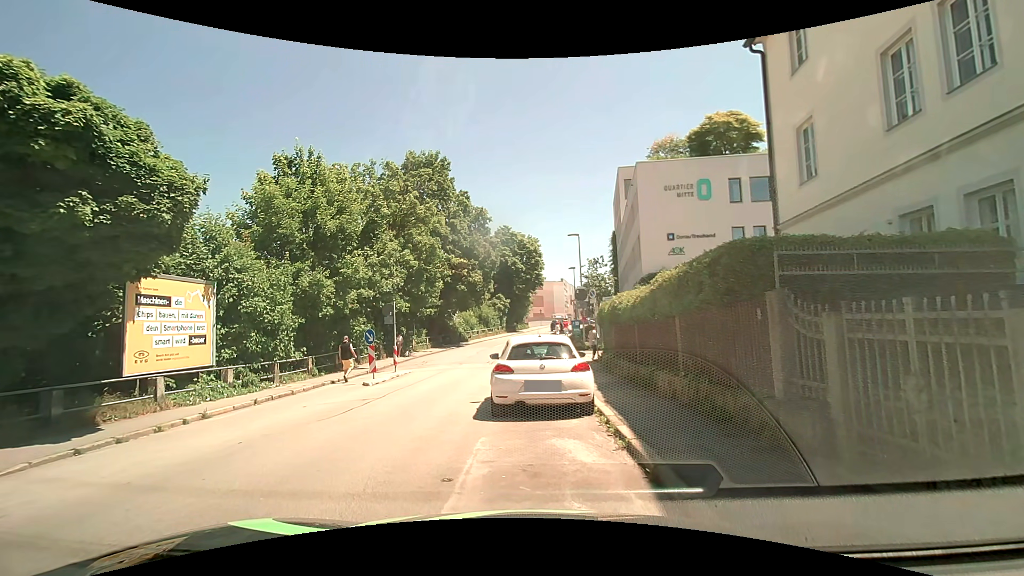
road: residential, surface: asphalt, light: Day
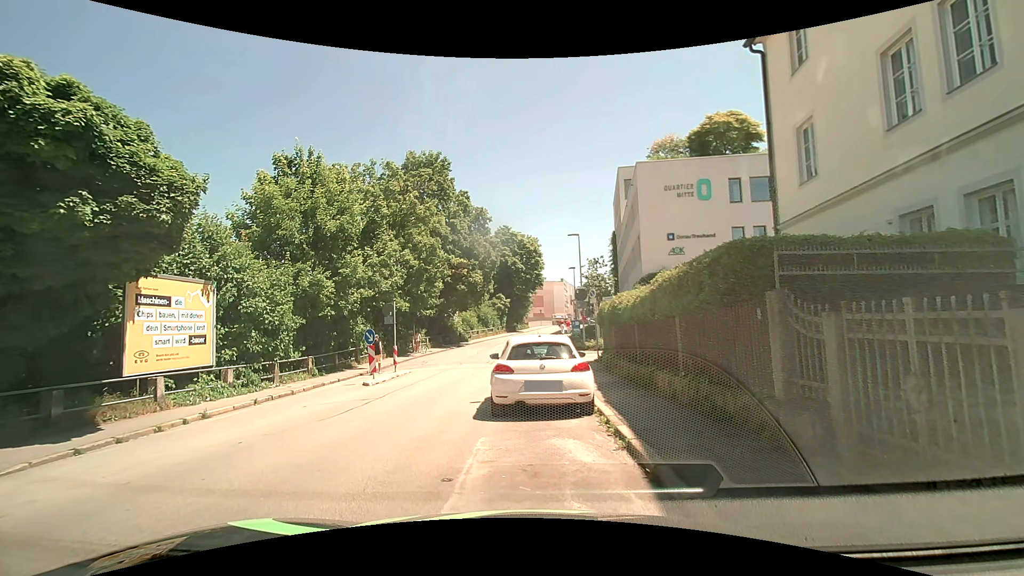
(0.0, 0.0) m; 0°
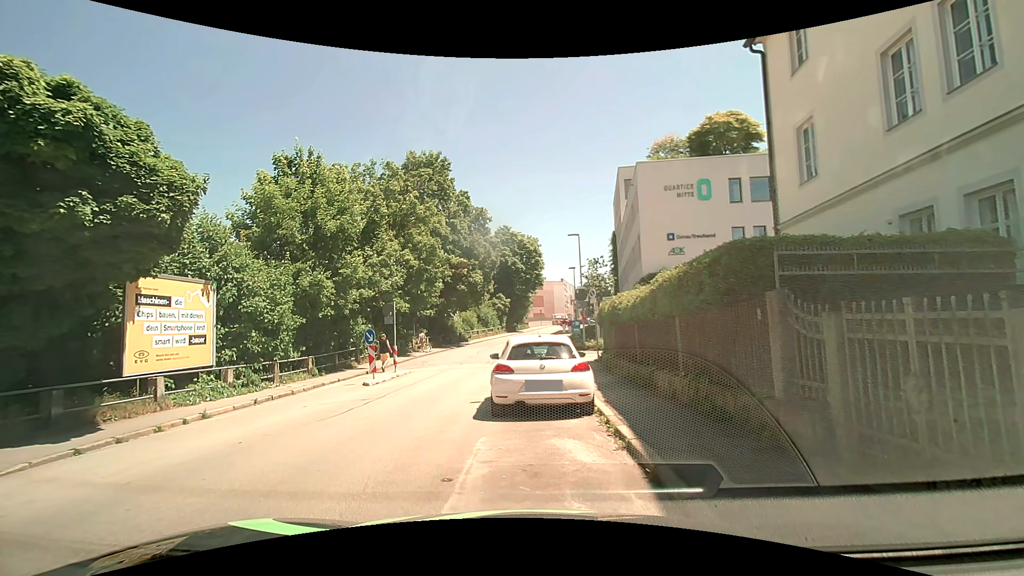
(0.0, 0.0) m; 0°
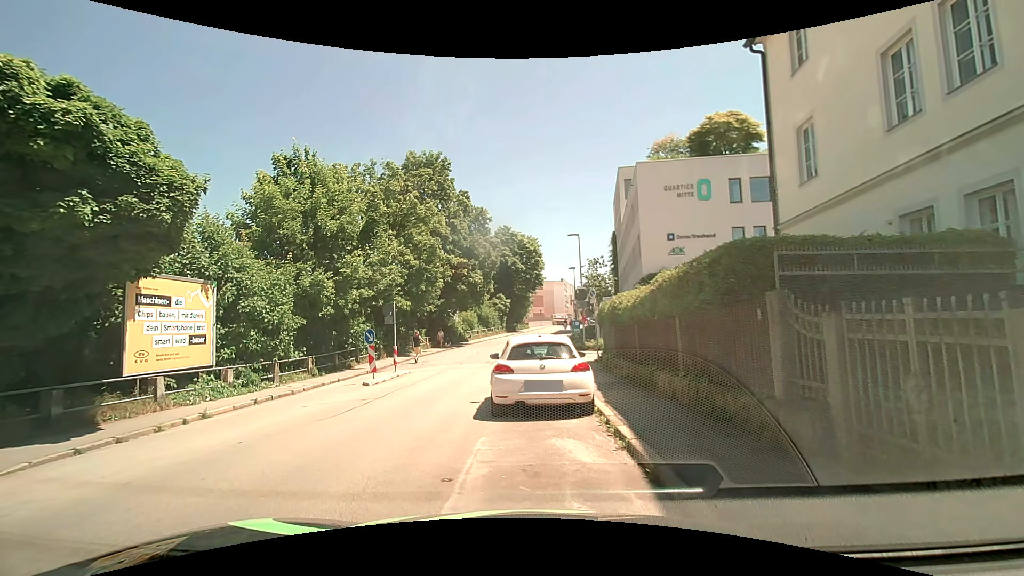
(0.0, 0.0) m; 0°
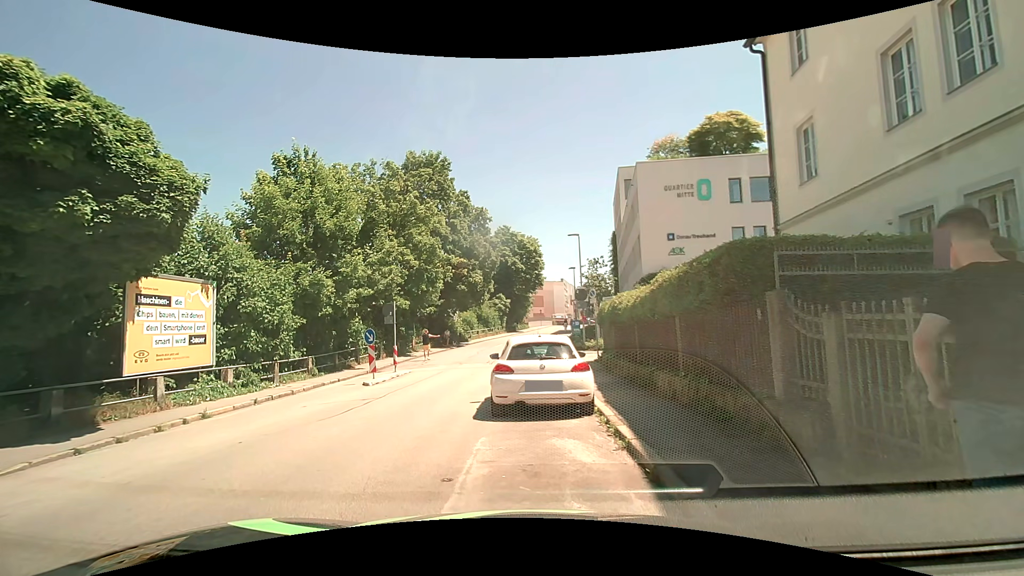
(0.0, 0.0) m; 0°
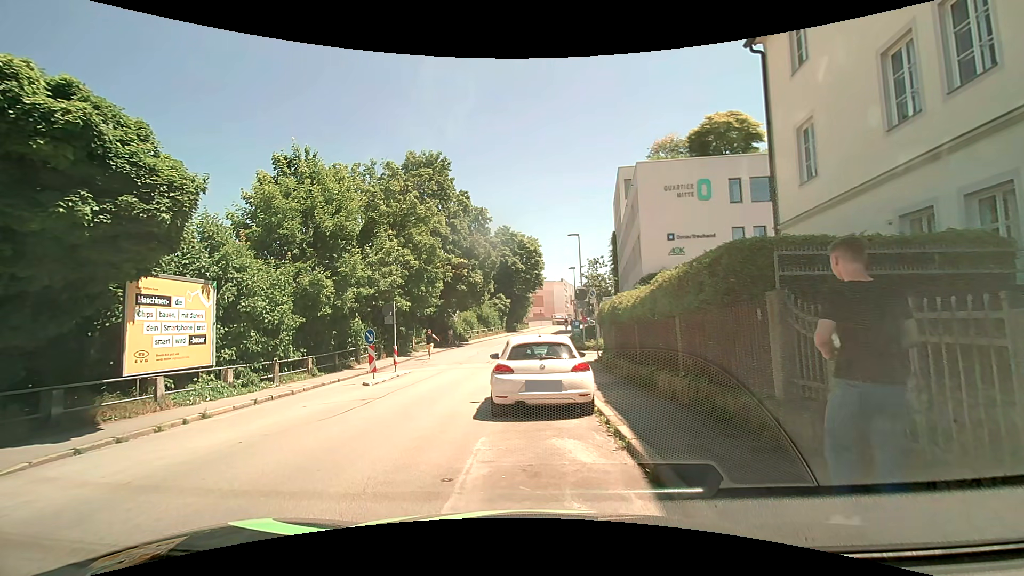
(0.0, 0.0) m; 0°
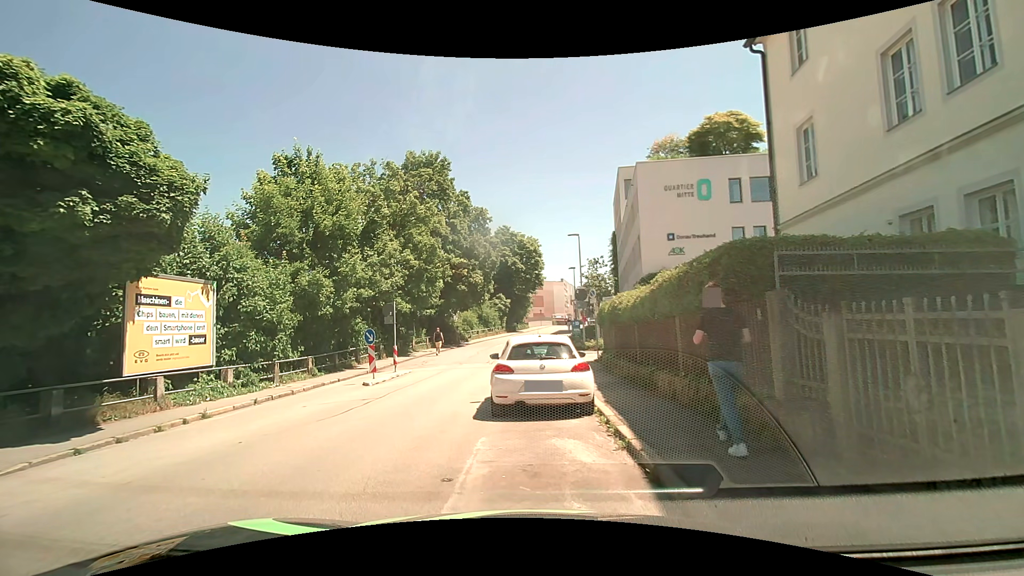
(0.0, 0.0) m; 0°
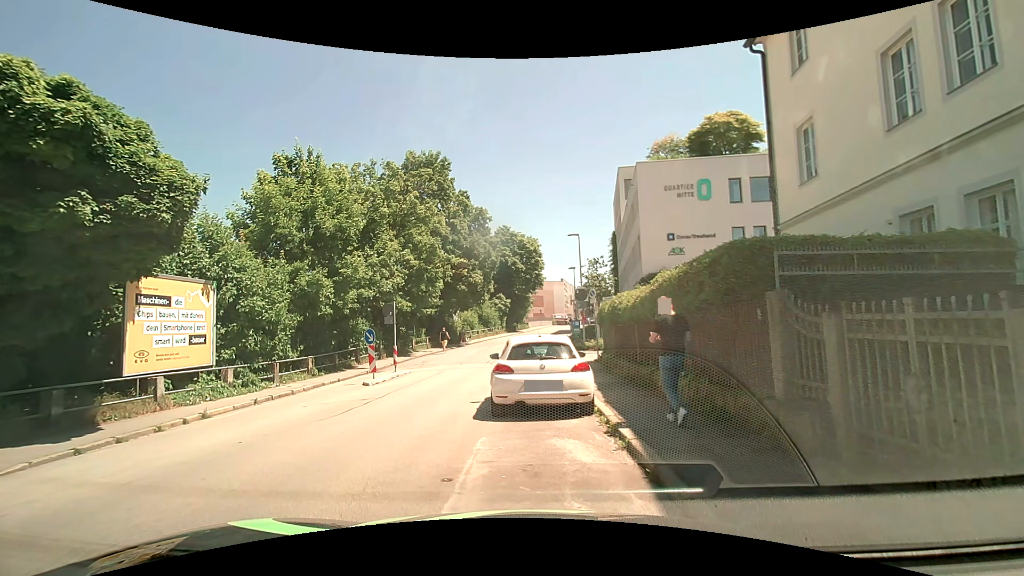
(0.0, 0.0) m; 0°
